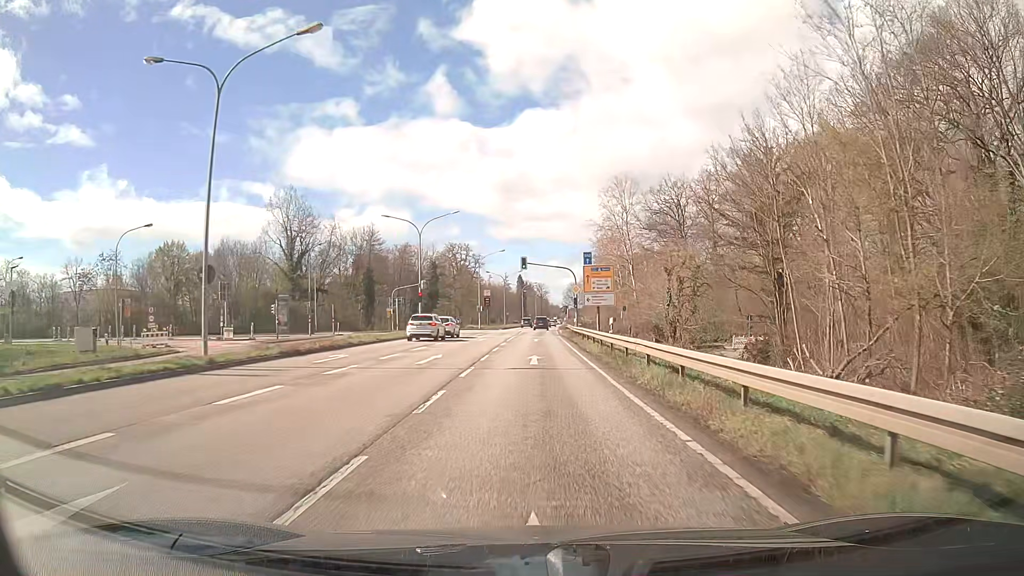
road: primary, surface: asphalt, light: Day
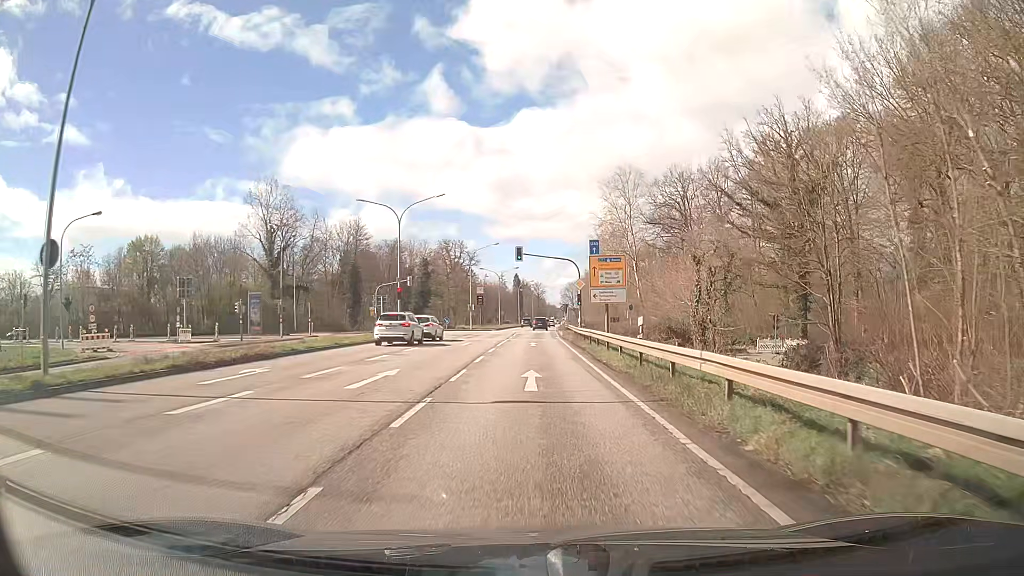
(0.0, +7.4) m; 0°
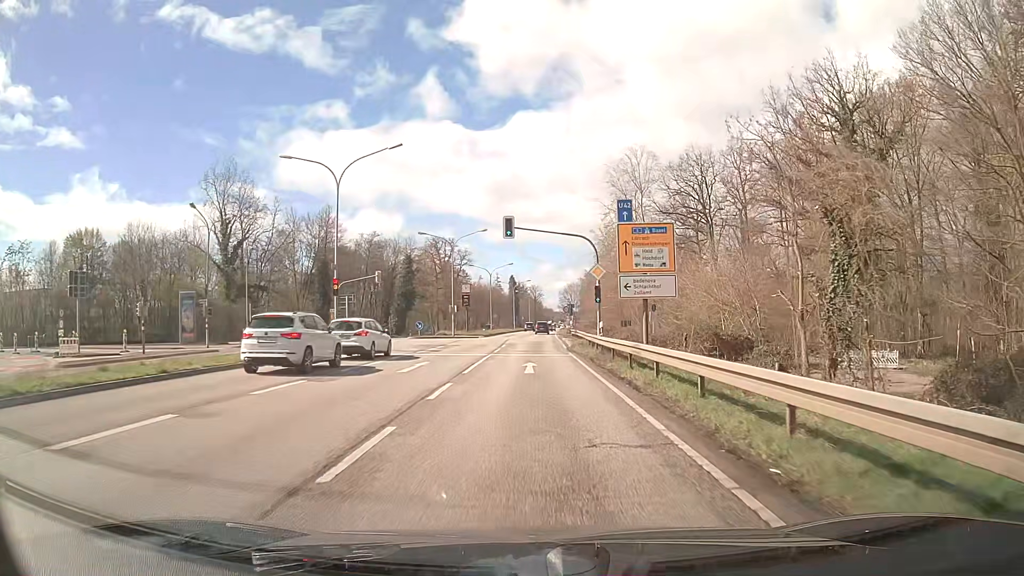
(0.0, +14.8) m; 0°
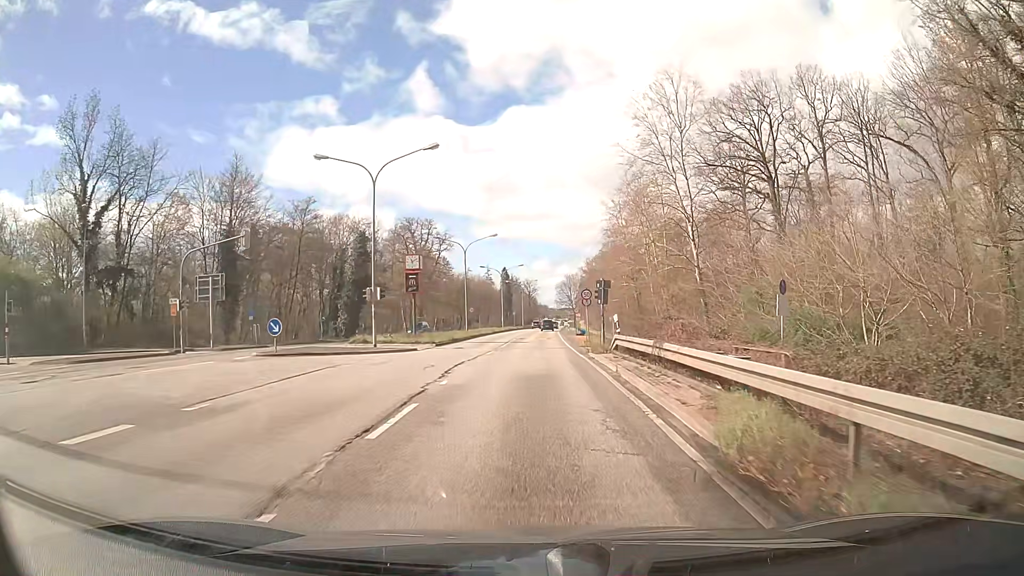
(0.0, +29.7) m; +1°
(0, +10) (0, +20) (0, +30) (0, +40) (0, +50) (0, +60) (+1, +70) (+1, +80) (+1, +90) (+2, +100) m
